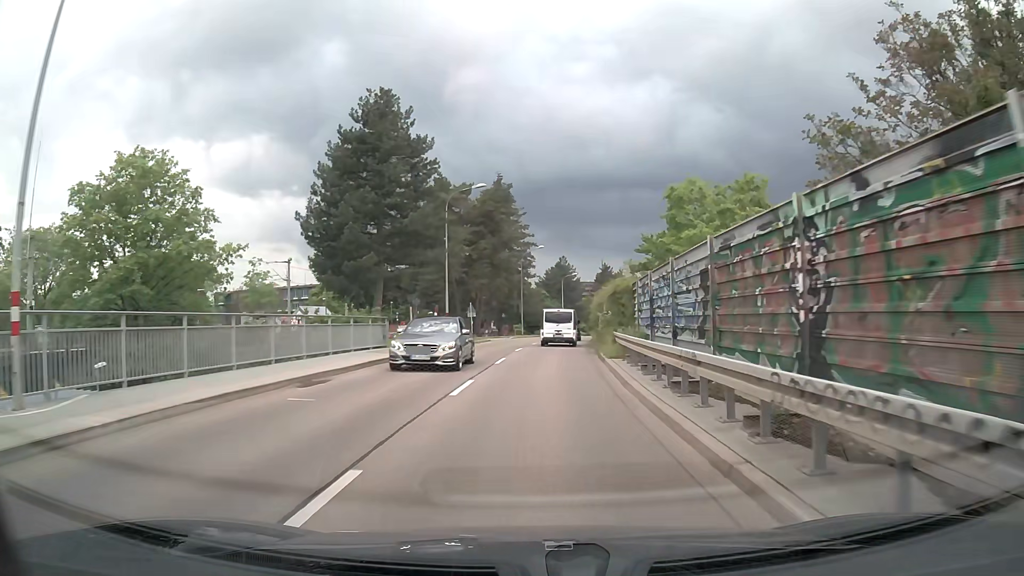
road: tertiary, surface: asphalt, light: Day
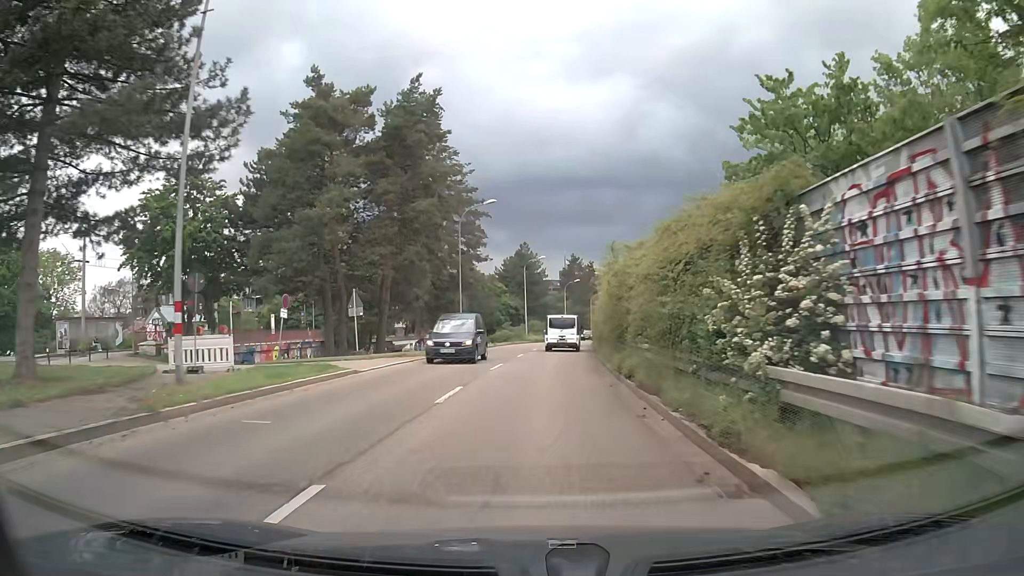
(+0.9, +27.3) m; +3°
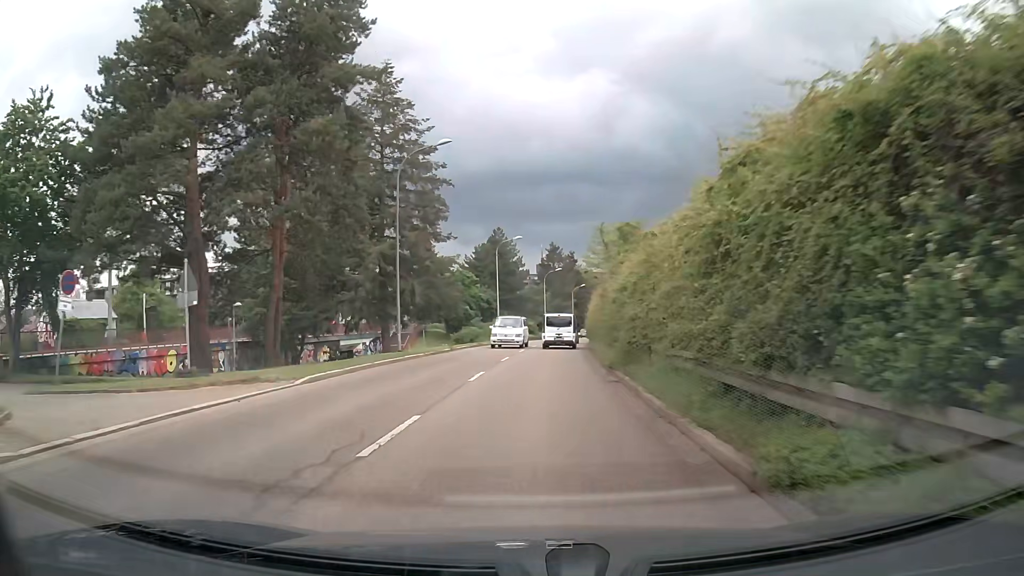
(+0.2, +13.7) m; +1°
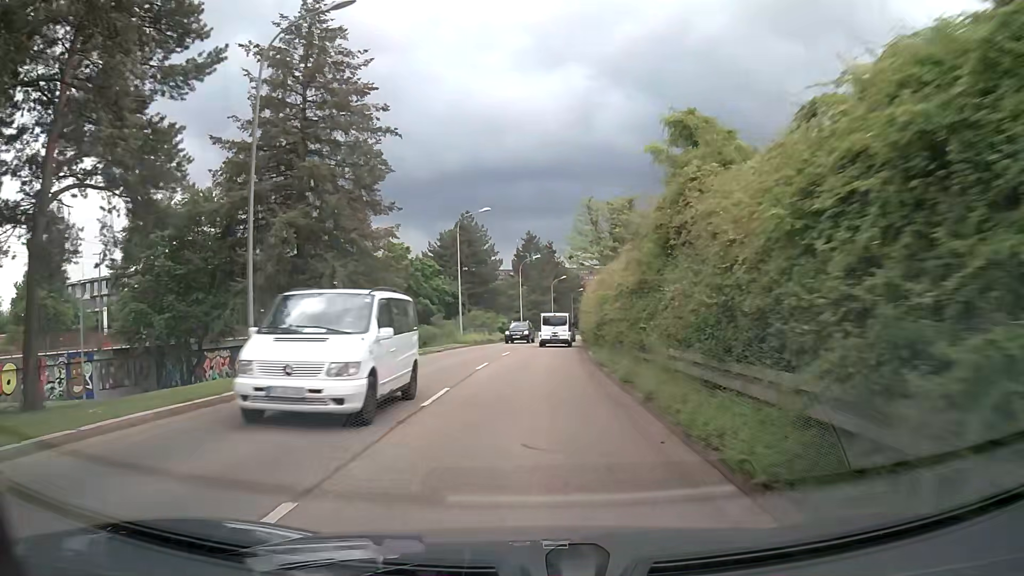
(+0.3, +13.7) m; +2°
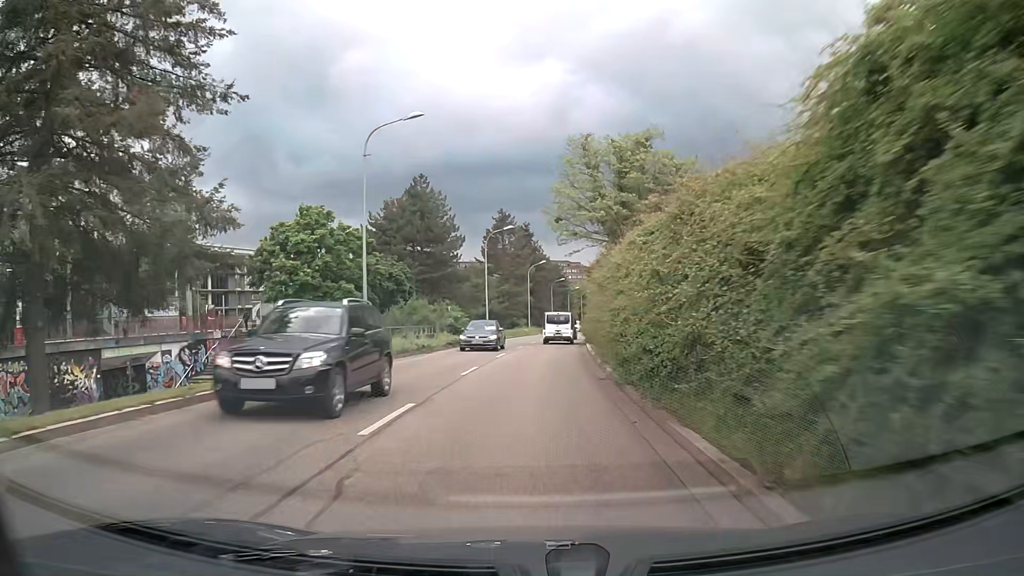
(+0.5, +21.0) m; +2°
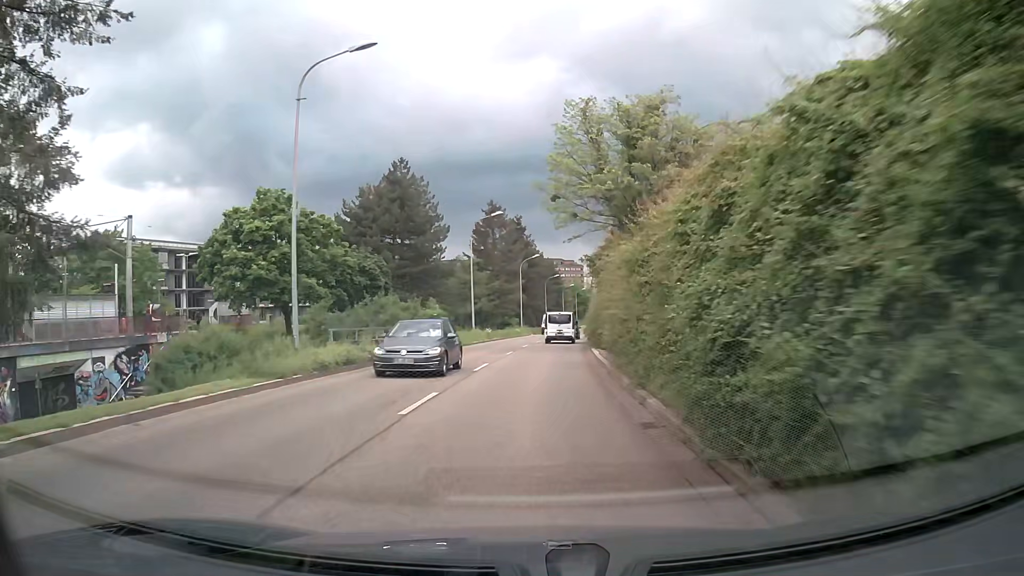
(+0.1, +7.1) m; +2°
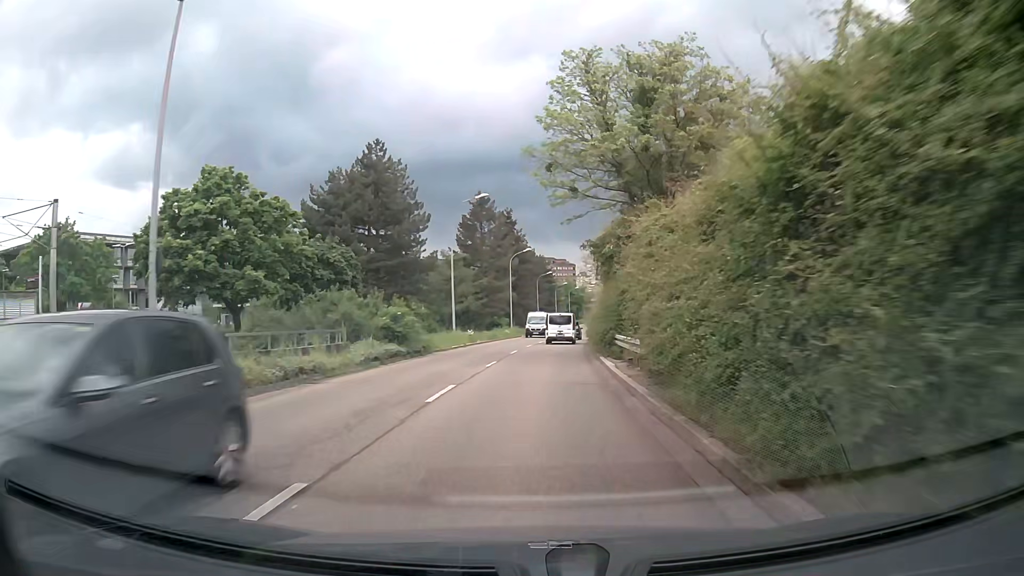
(0.0, +7.2) m; 0°
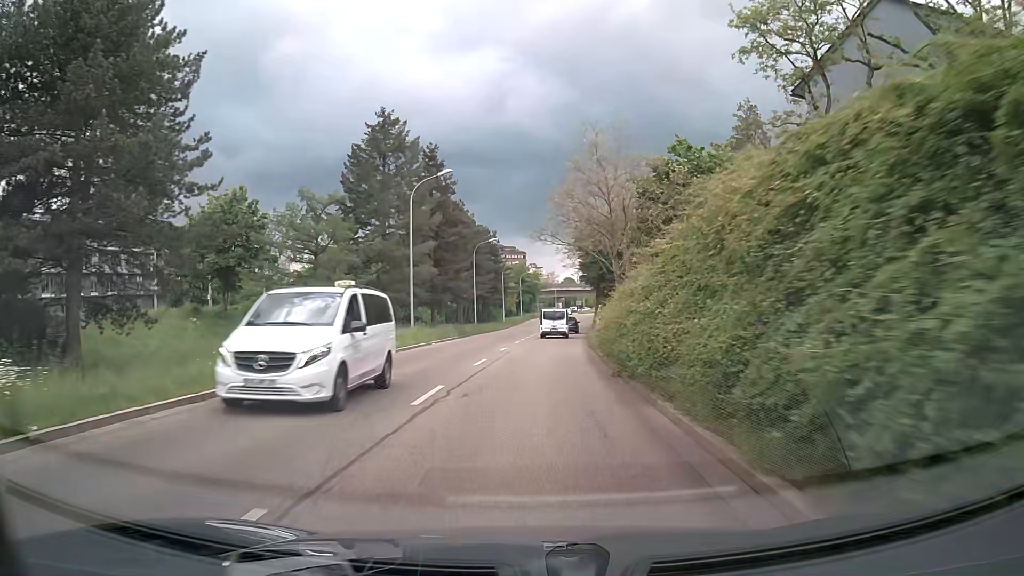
(+1.6, +36.7) m; +4°
(0, +10) (+1, +20) (+1, +30) (+2, +40) (+3, +50) (+4, +60) (+5, +70) (+7, +80) (+8, +89) (+10, +99) m
